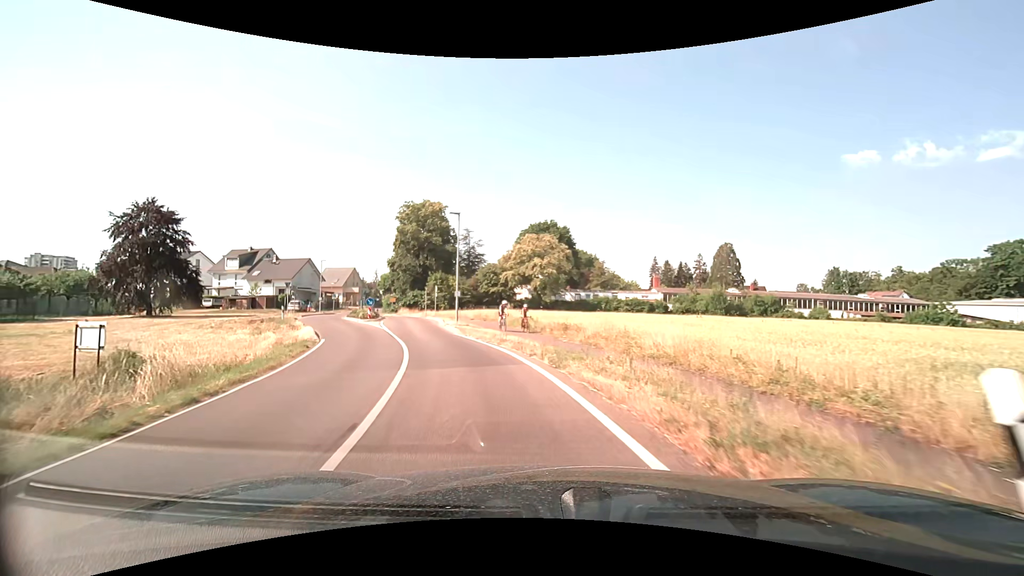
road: tertiary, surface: asphalt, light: Day
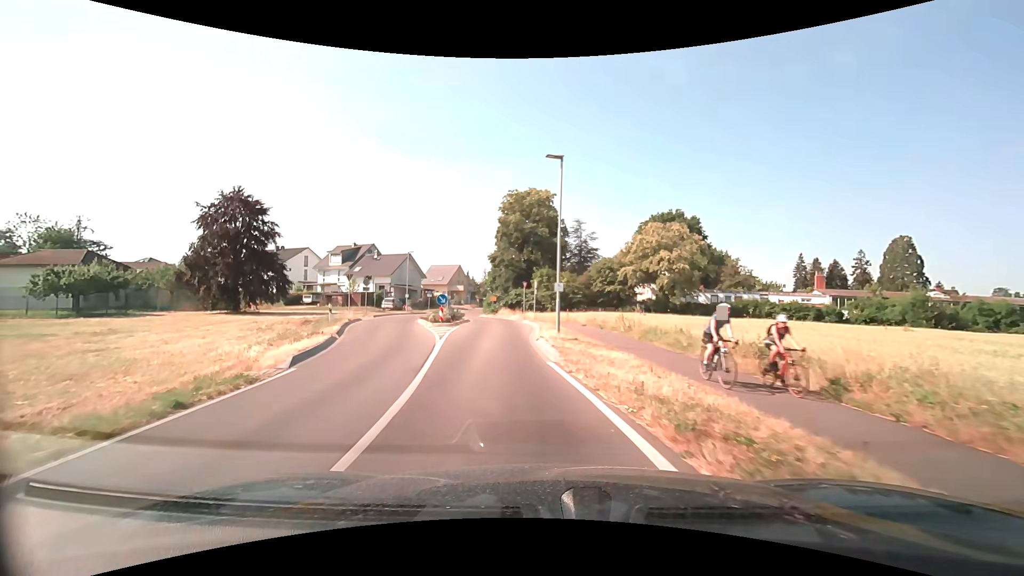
(-1.3, +11.2) m; -13°
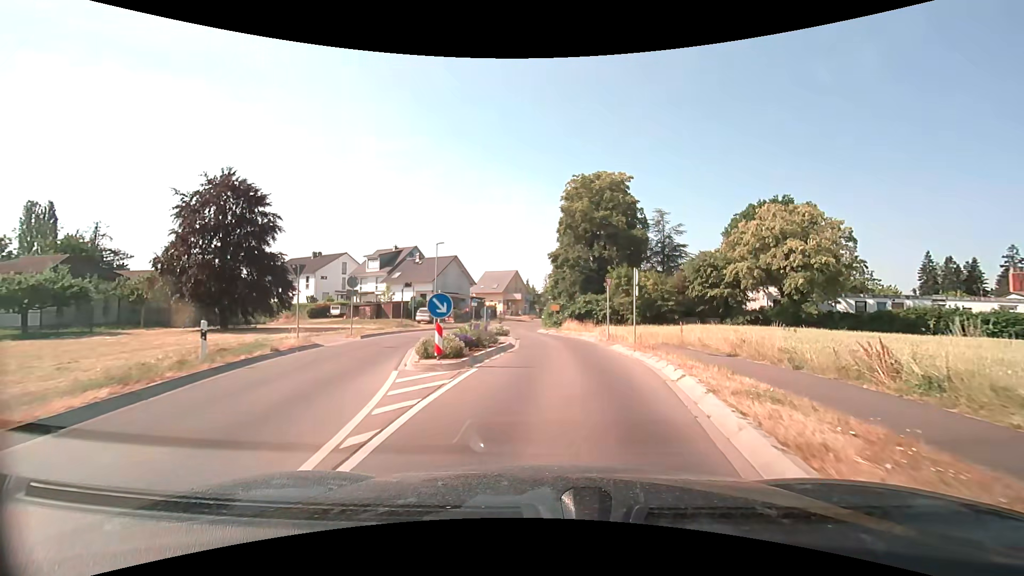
(-1.3, +15.2) m; -7°
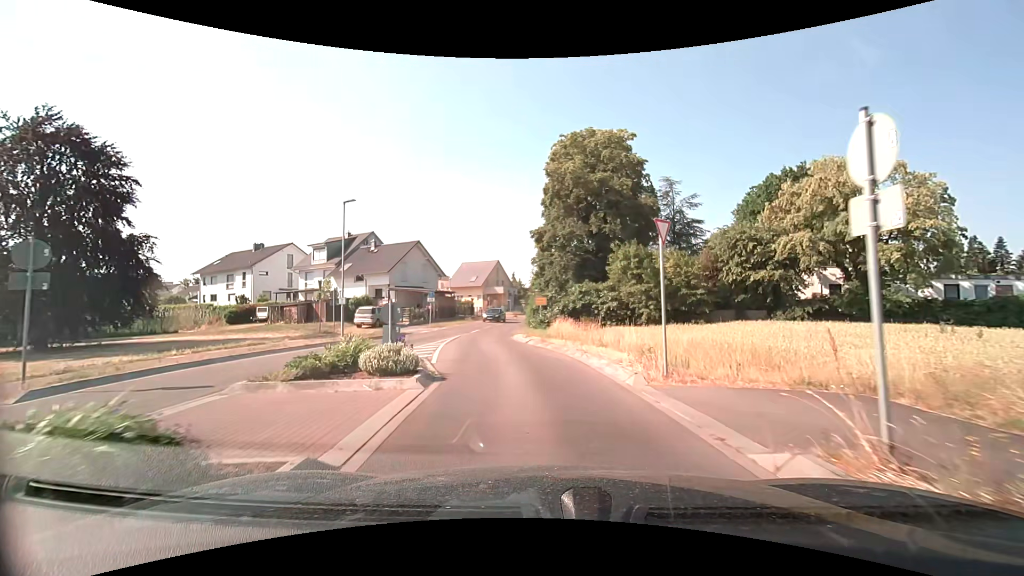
(+0.6, +14.2) m; +1°
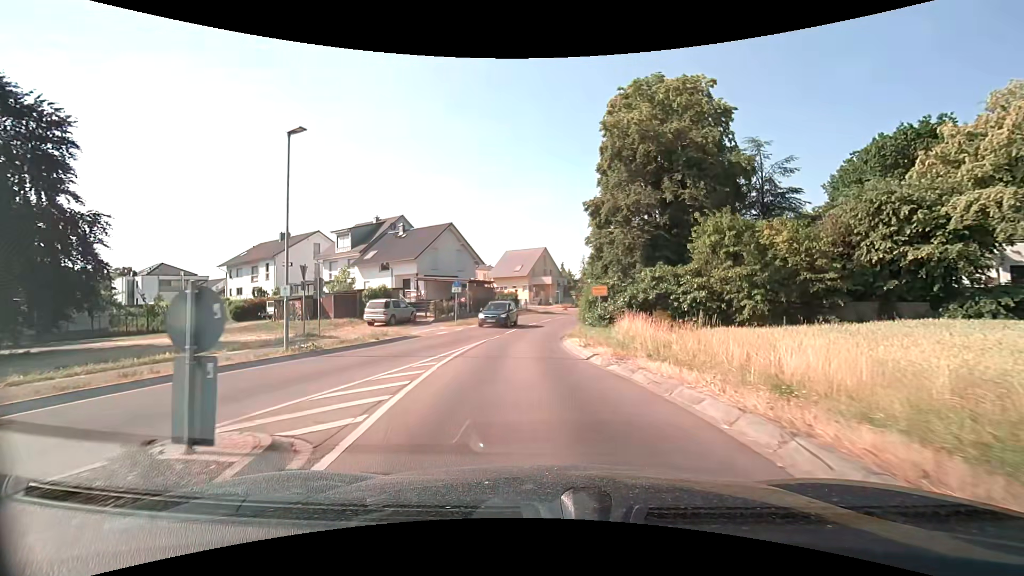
(-0.4, +9.2) m; -6°
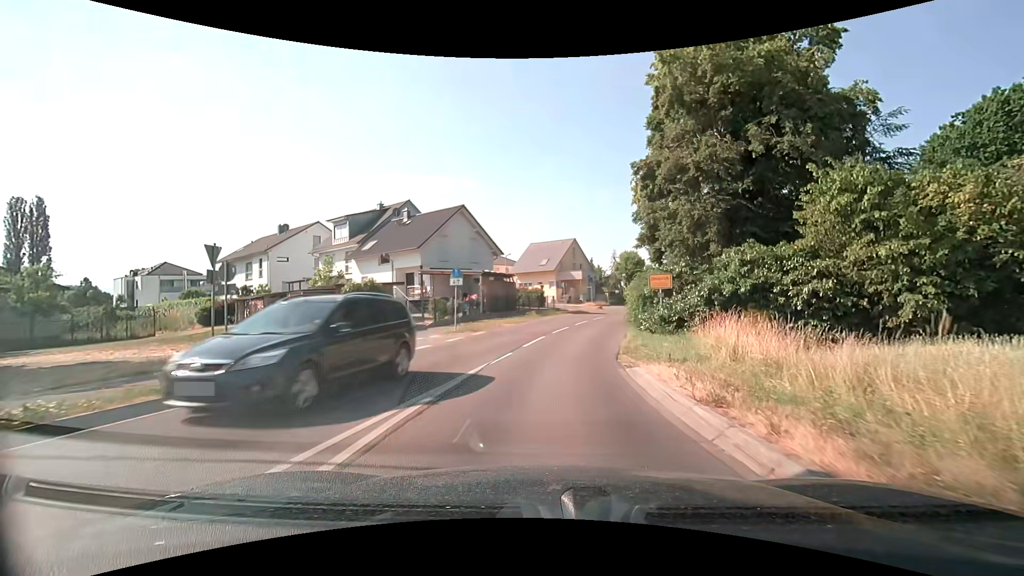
(-0.3, +9.1) m; -2°
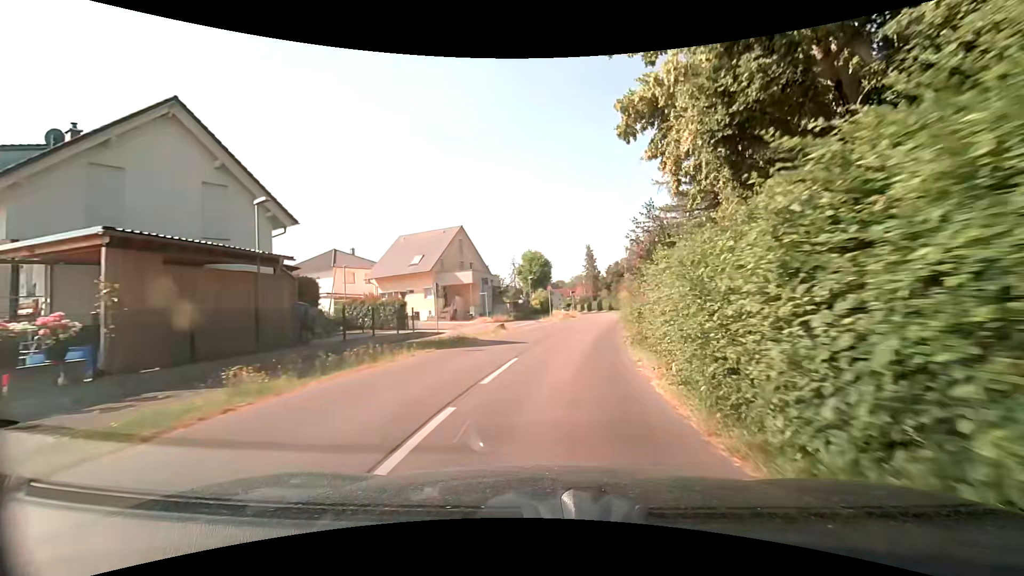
(+2.2, +24.8) m; +12°
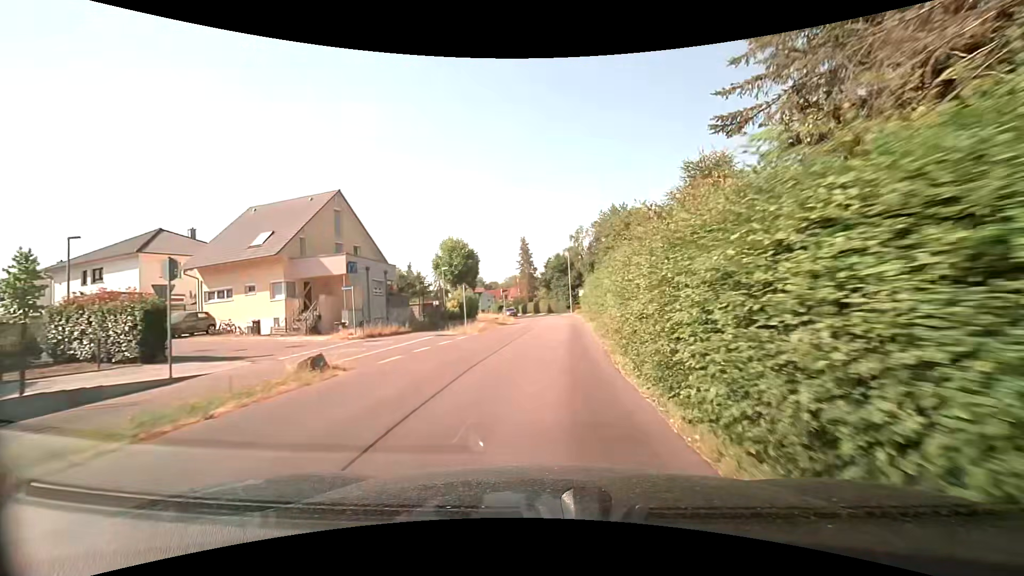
(+1.0, +16.8) m; +8°
(0, +10) (0, +20) (+1, +30) (+1, +40) (+1, +50) (+1, +60) (-1, +70) (-3, +80) (-5, +89) (-8, +99) m
